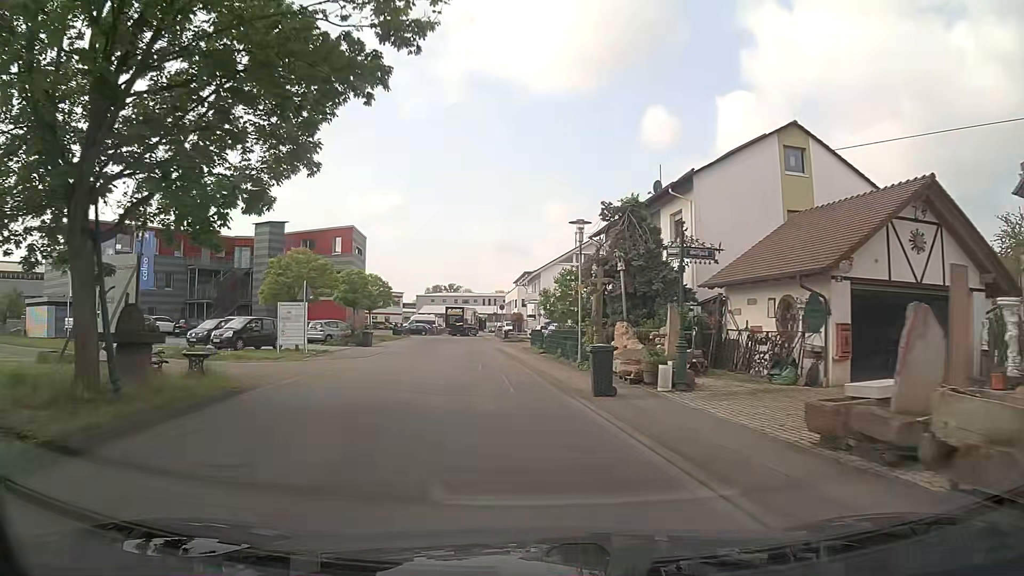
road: unclassified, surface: asphalt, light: Day
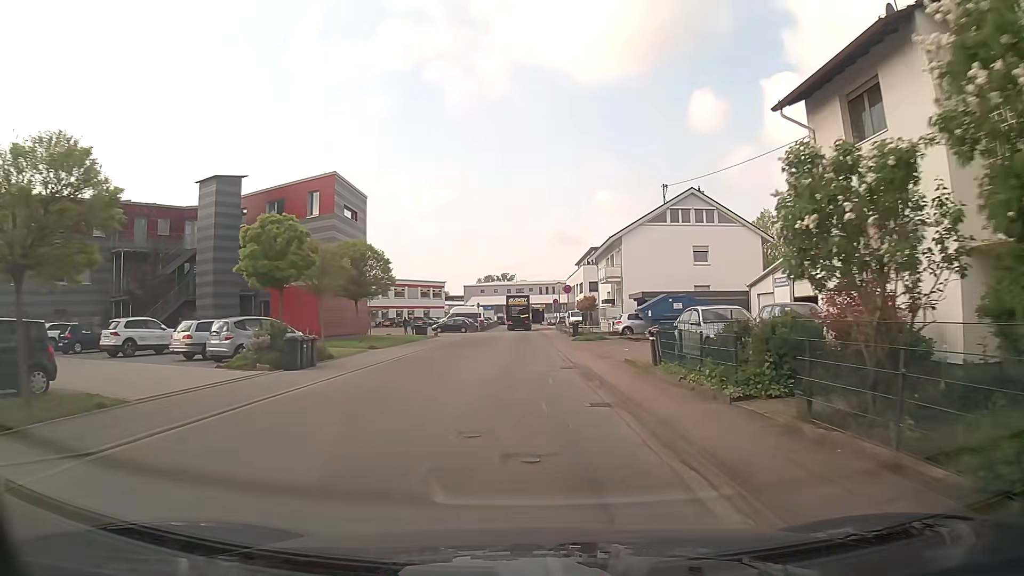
(-1.4, +21.4) m; -6°
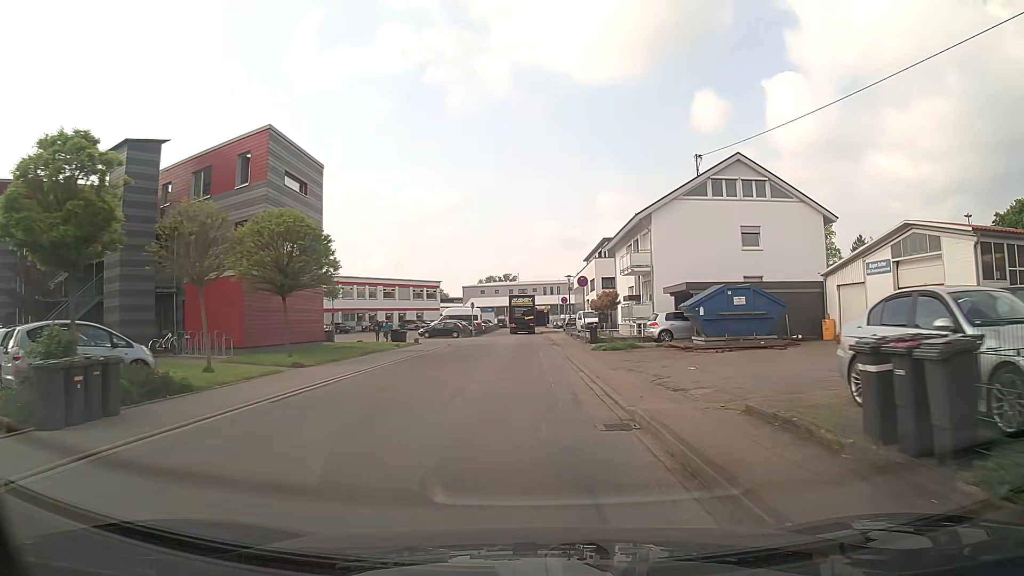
(+0.1, +10.8) m; 0°
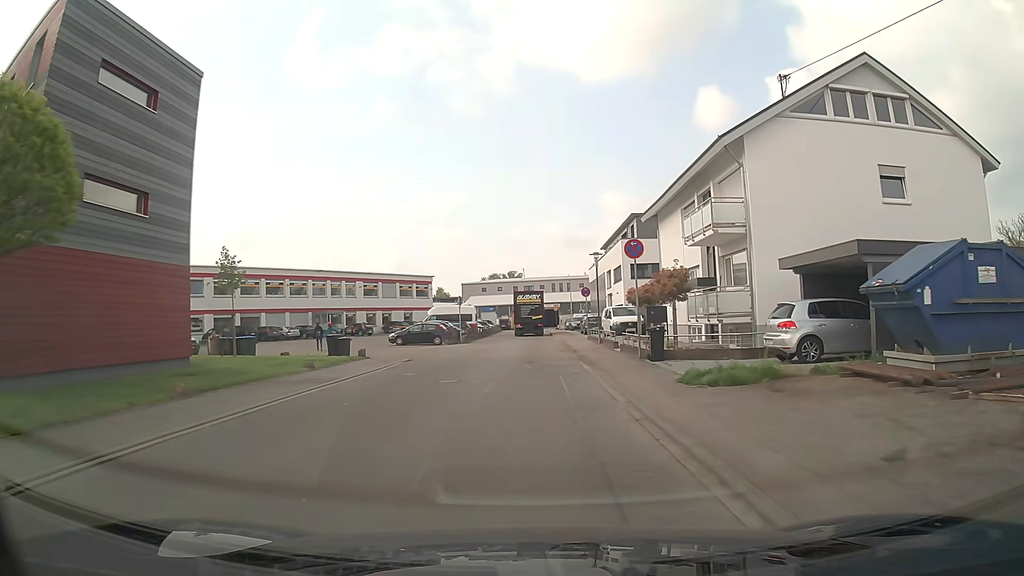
(-0.1, +15.5) m; 0°
